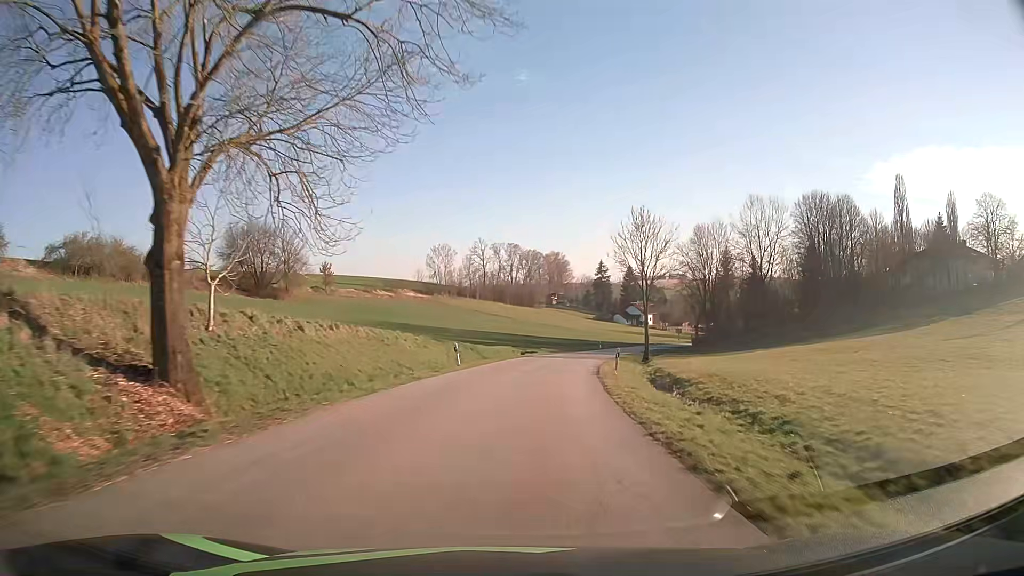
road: tertiary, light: Day
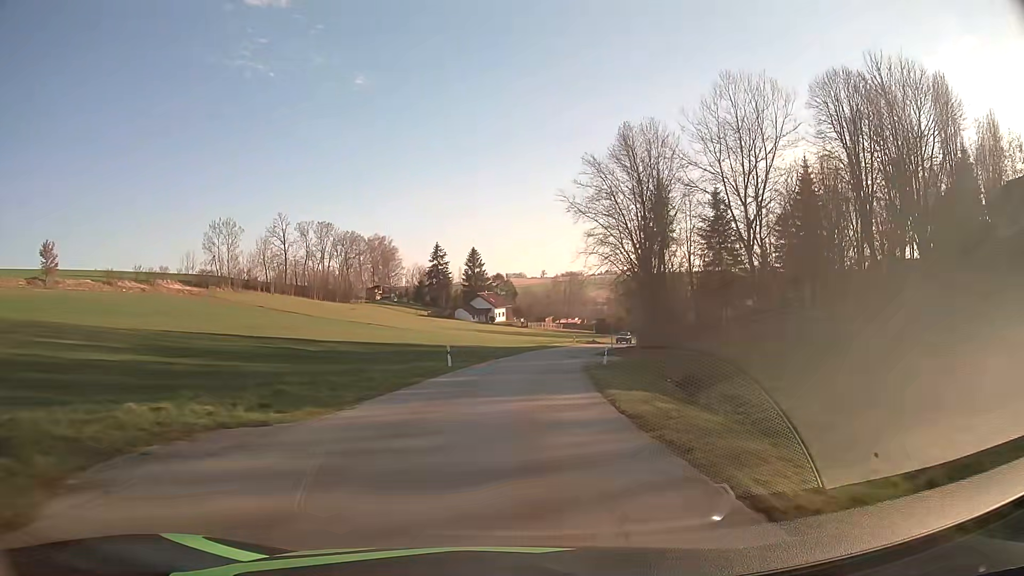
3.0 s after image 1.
(+6.8, +54.7) m; +14°
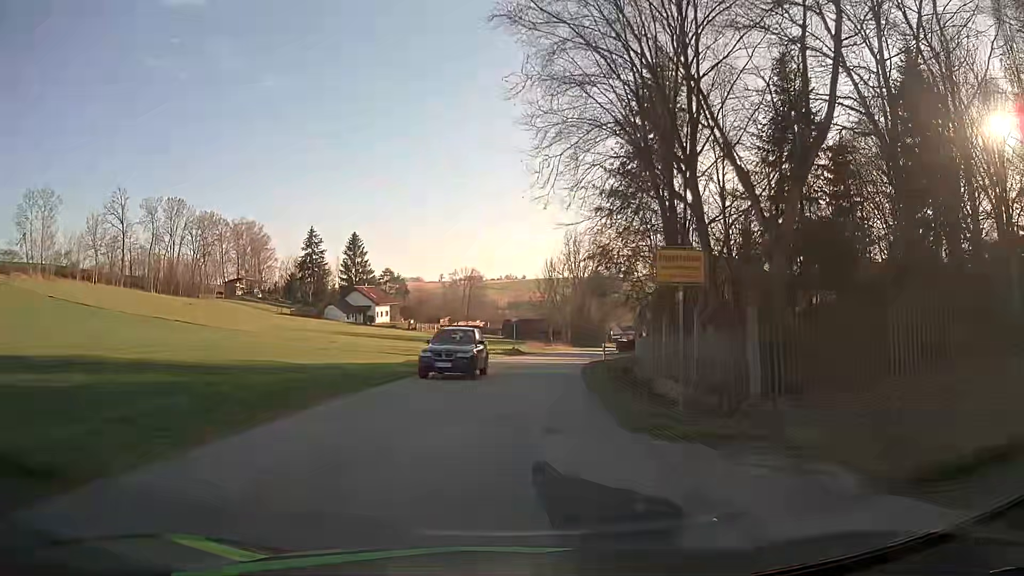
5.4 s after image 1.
(+2.7, +37.3) m; +9°
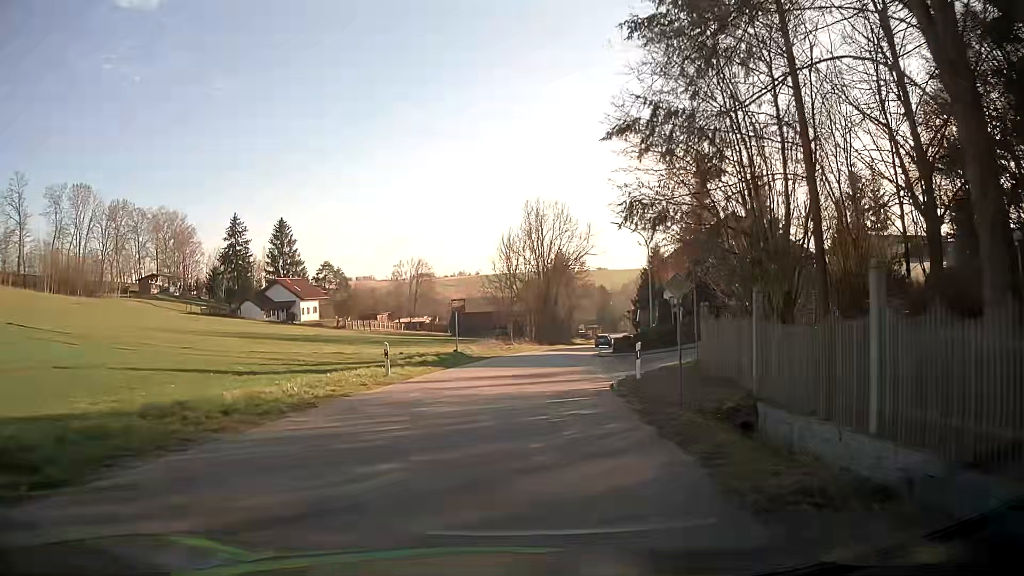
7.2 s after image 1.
(+0.7, +21.9) m; +3°
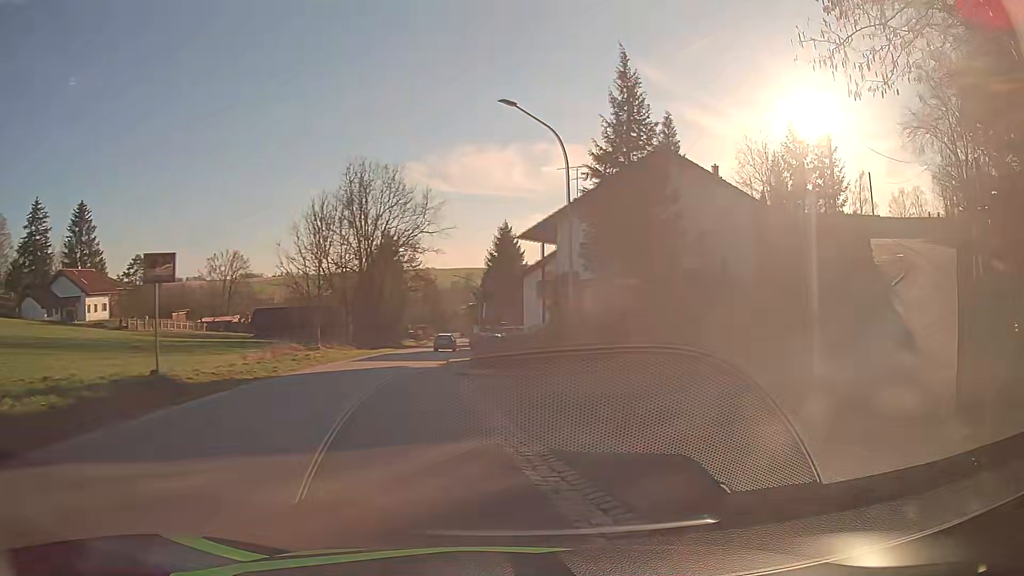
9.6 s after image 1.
(+1.2, +20.1) m; +13°
